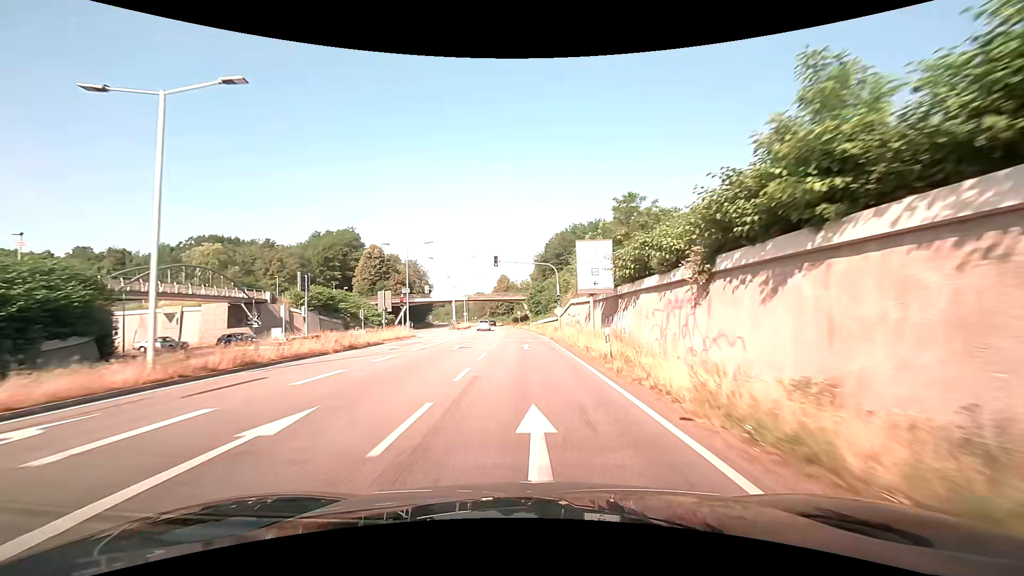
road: primary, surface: asphalt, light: Day
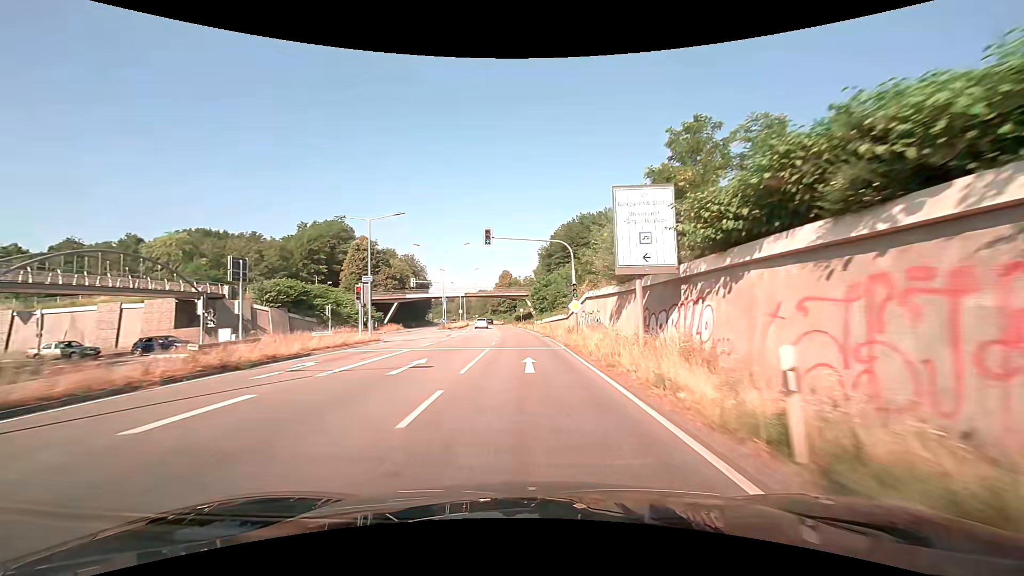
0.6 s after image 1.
(-0.1, +10.7) m; -1°
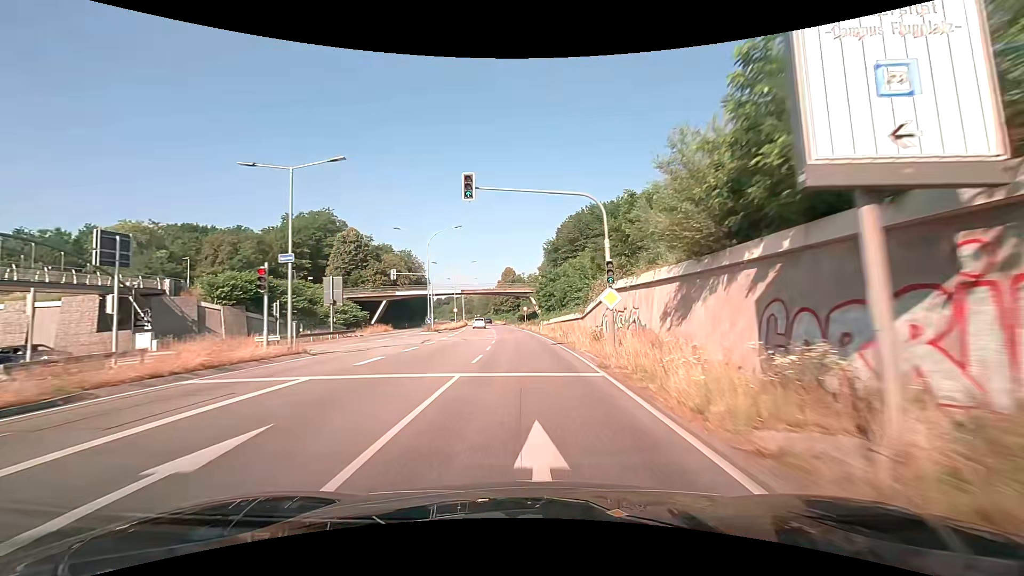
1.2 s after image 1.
(0.0, +10.7) m; 0°
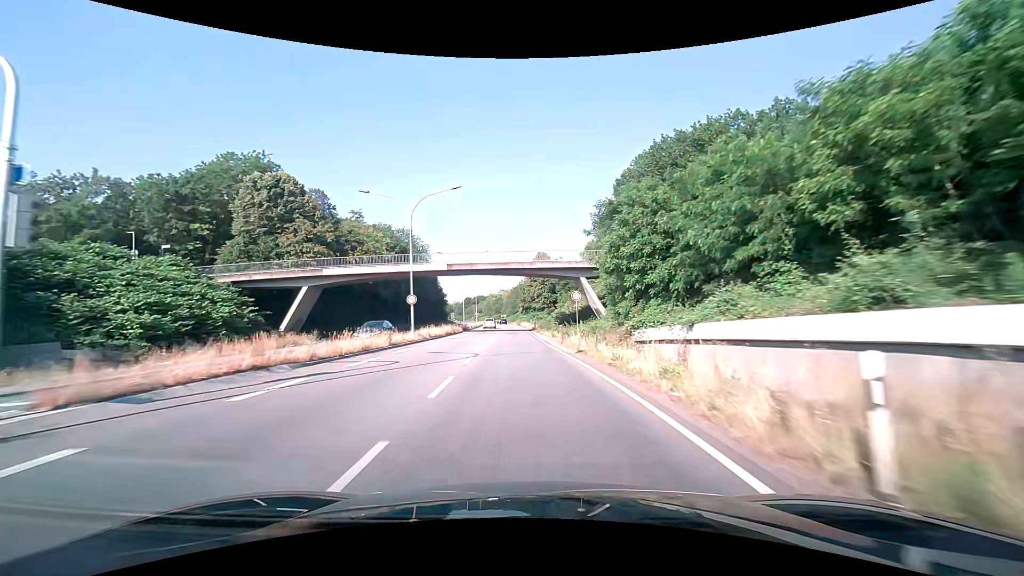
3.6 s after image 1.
(-1.4, +42.9) m; -4°
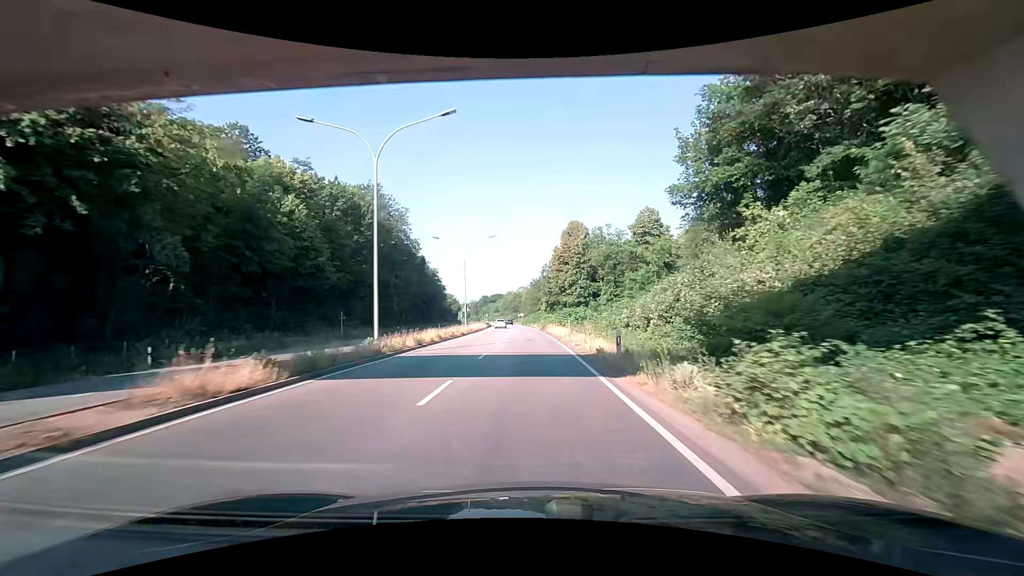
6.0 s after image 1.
(-1.5, +42.7) m; -3°
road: trunk
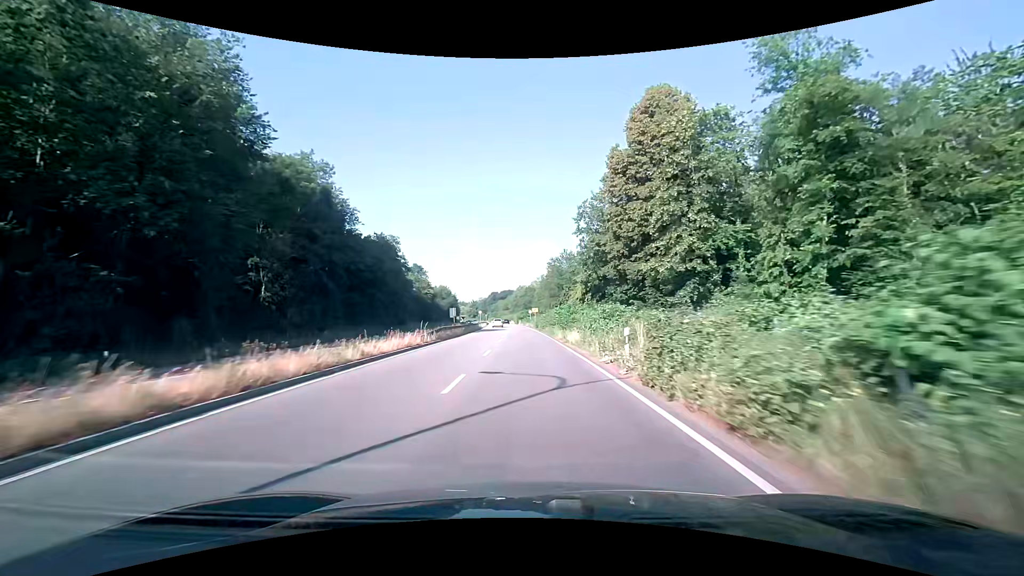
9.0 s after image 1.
(-0.7, +53.2) m; -2°
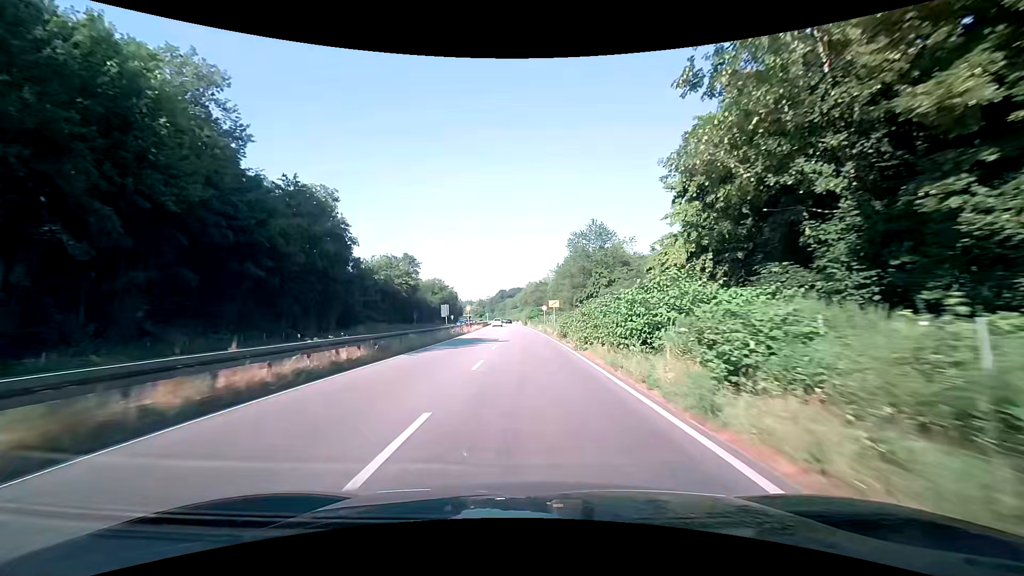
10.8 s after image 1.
(-0.4, +32.0) m; -1°
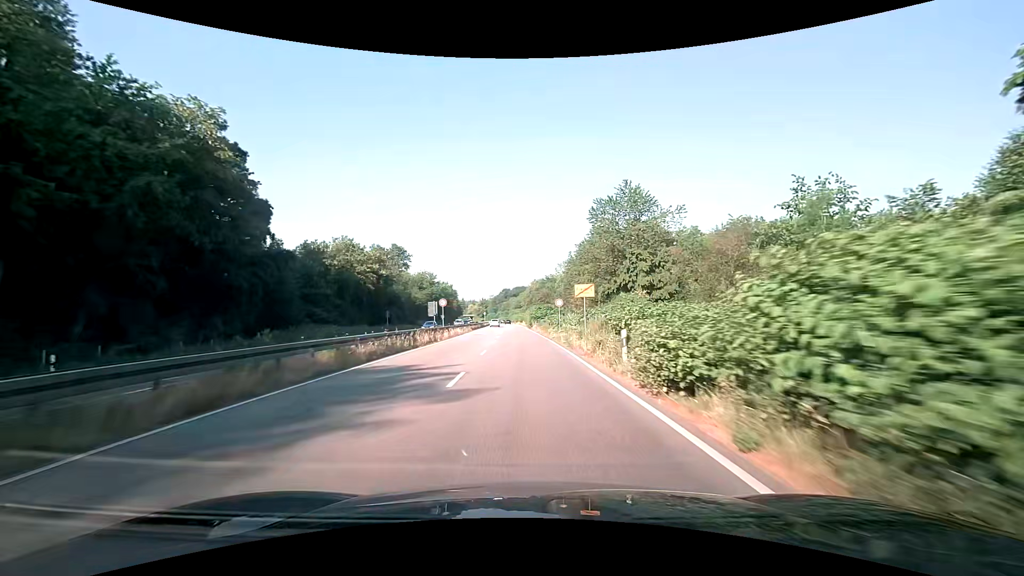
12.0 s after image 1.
(-0.2, +21.4) m; 0°
(0, +10) (0, +20) (-1, +30) (-1, +40) (-1, +50) (-2, +60) (-2, +70) (-3, +80) (-3, +90) (-4, +100) m
